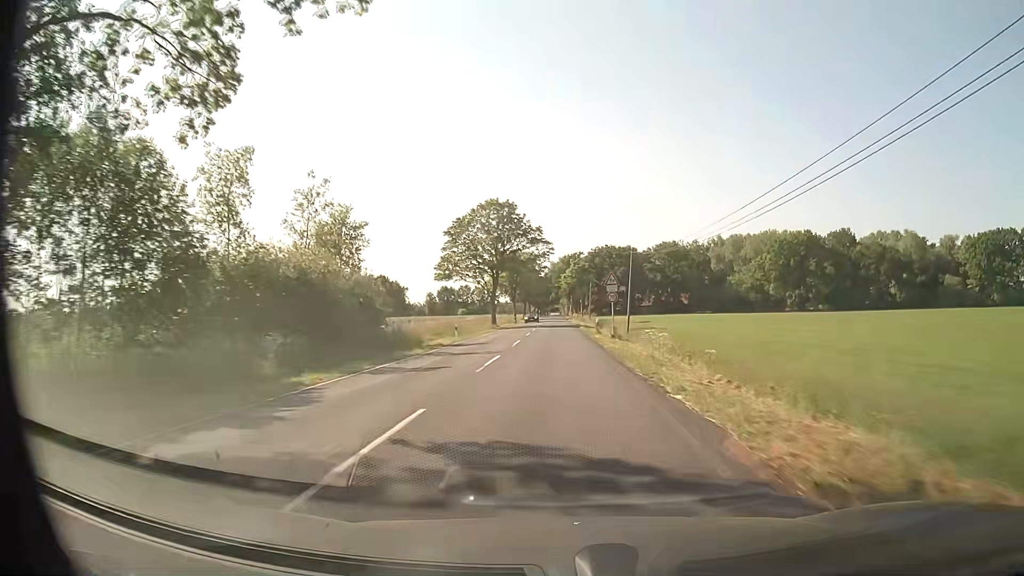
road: secondary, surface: asphalt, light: Day
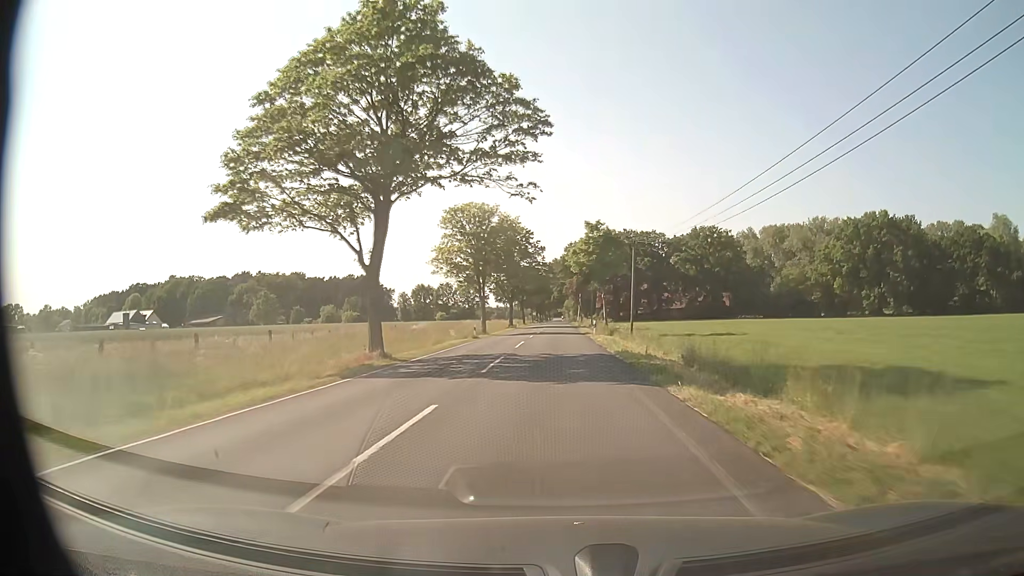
(-0.1, +47.2) m; 0°
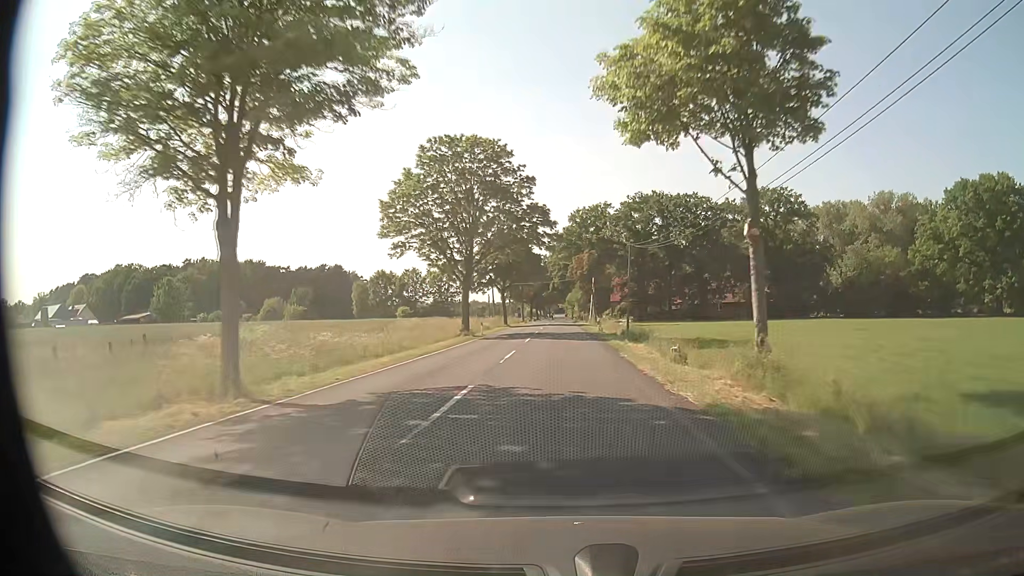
(0.0, +45.7) m; 0°
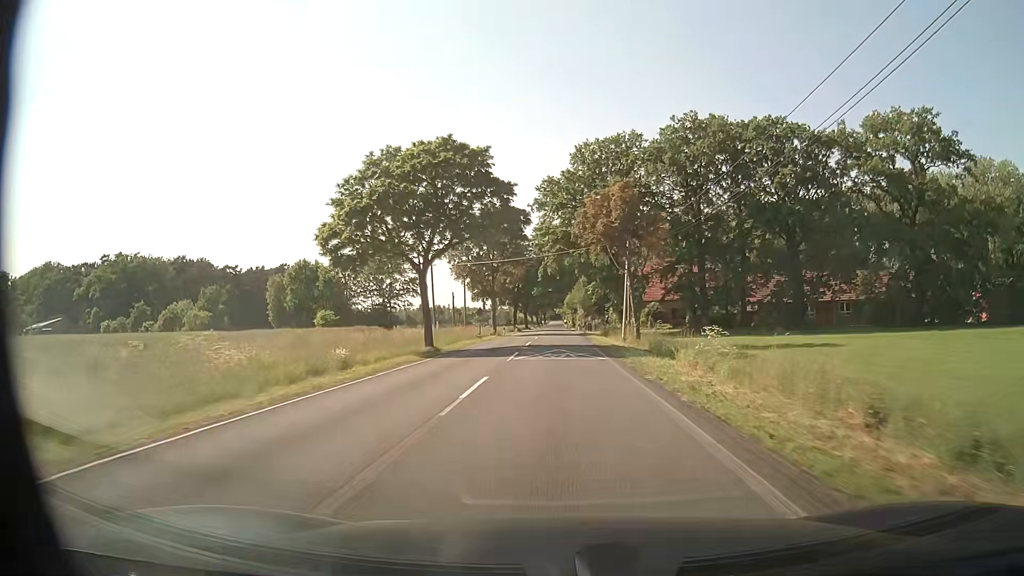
(+0.1, +45.8) m; 0°
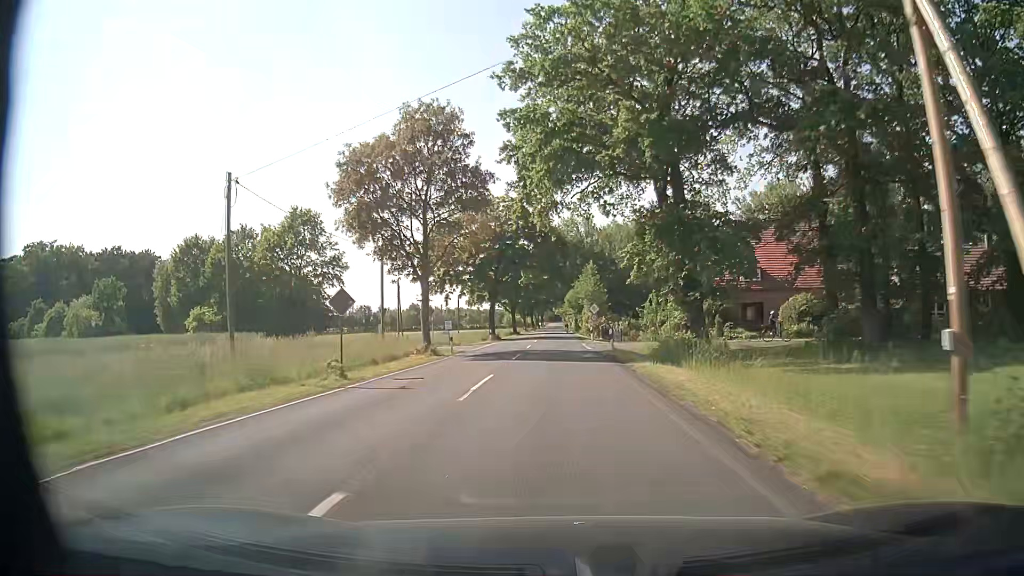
(0.0, +34.3) m; 0°
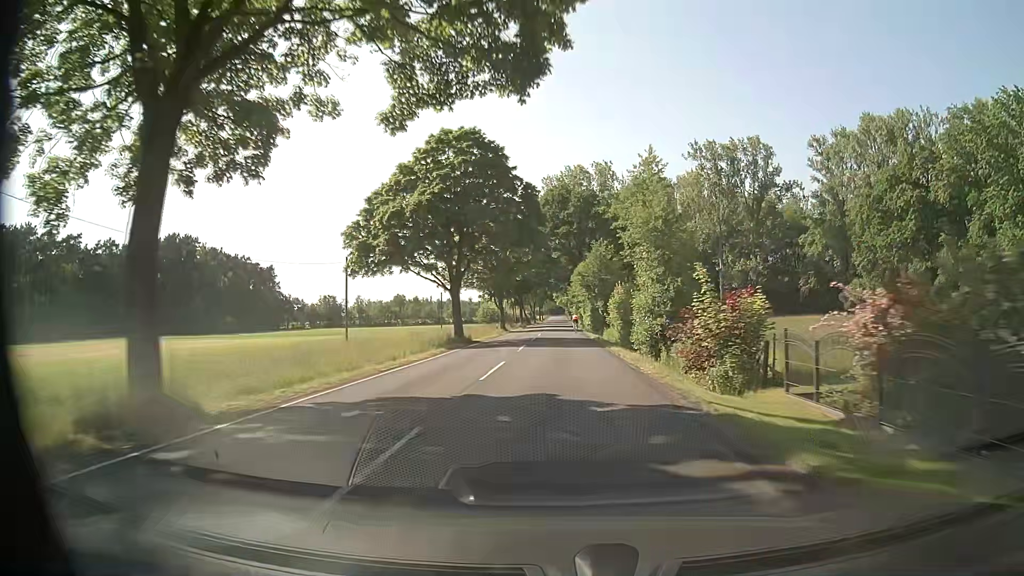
(0.0, +57.3) m; 0°
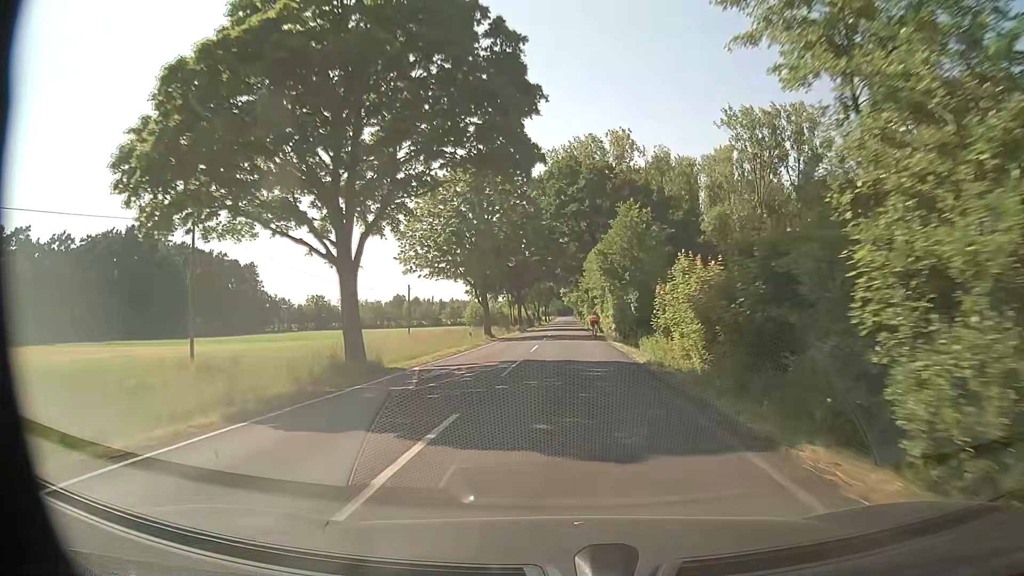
(0.0, +22.9) m; 0°
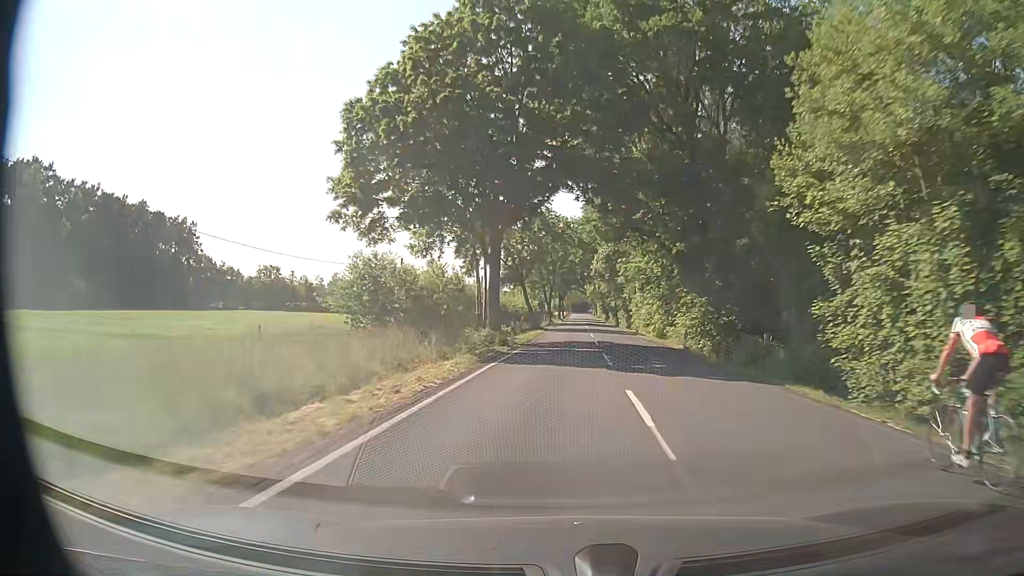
(-1.7, +57.3) m; -2°
(0, +10) (+1, +20) (+1, +30) (+2, +40) (+3, +50) (+4, +60) (+5, +70) (+6, +80) (+7, +90) (+7, +100) m
